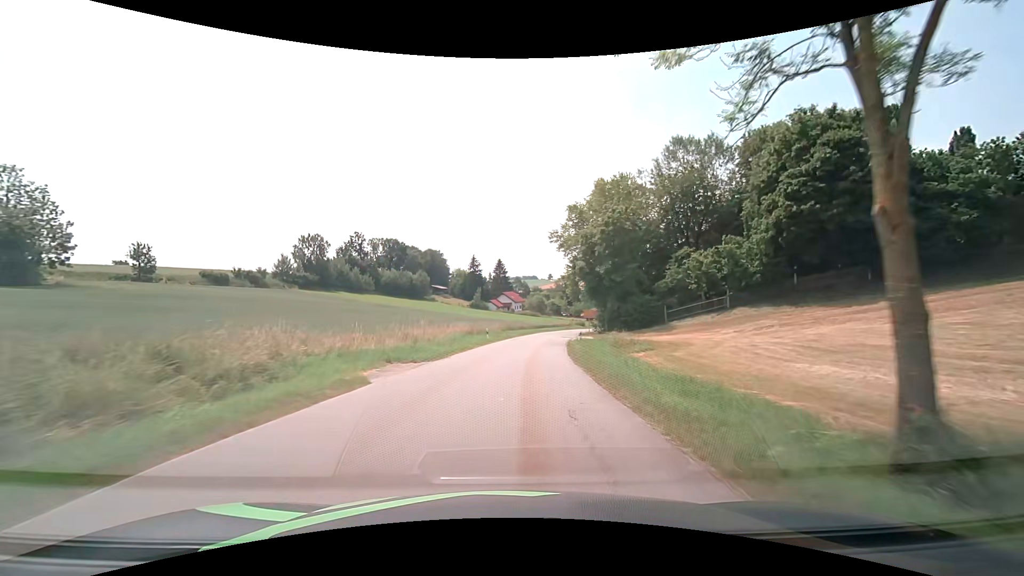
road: tertiary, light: Day
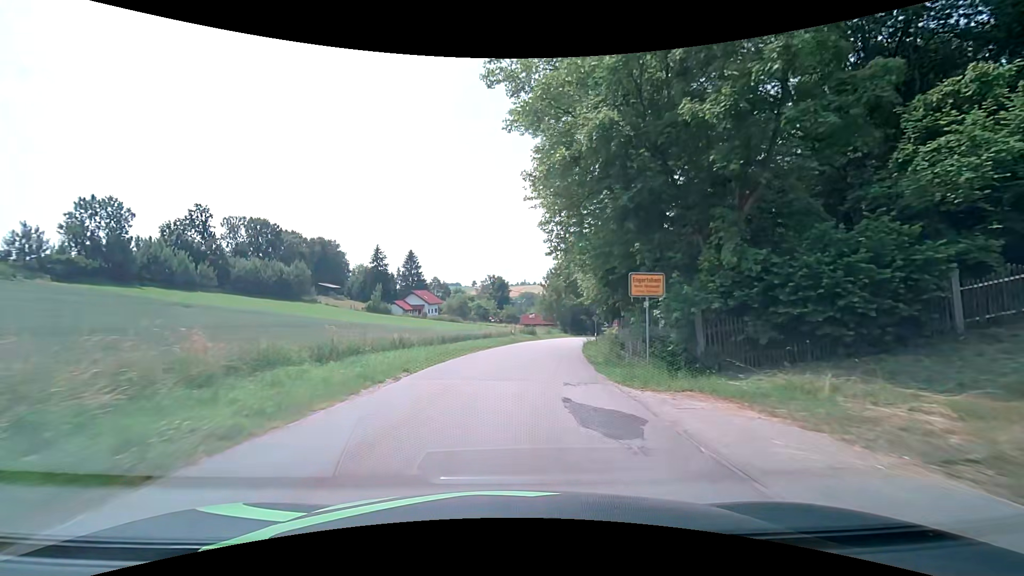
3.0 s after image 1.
(+3.2, +43.2) m; +9°
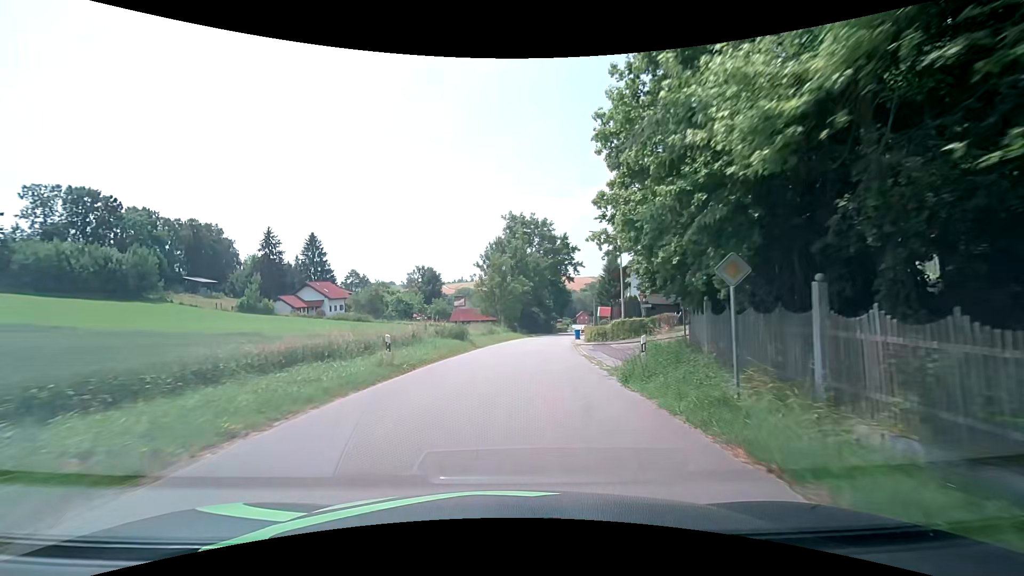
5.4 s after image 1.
(+2.0, +29.7) m; +8°
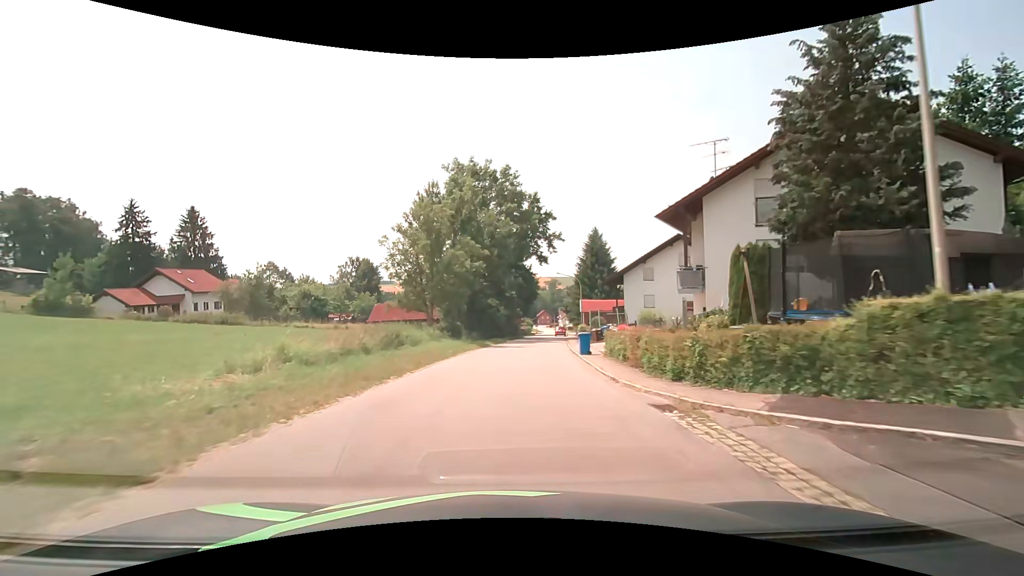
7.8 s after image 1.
(+1.2, +28.9) m; +5°
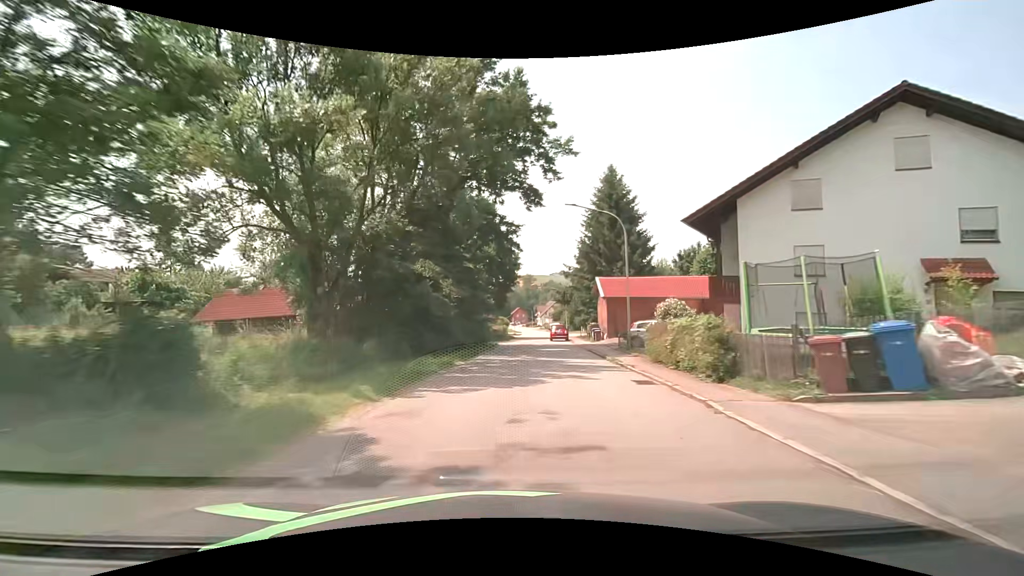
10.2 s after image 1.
(+0.9, +31.1) m; +3°
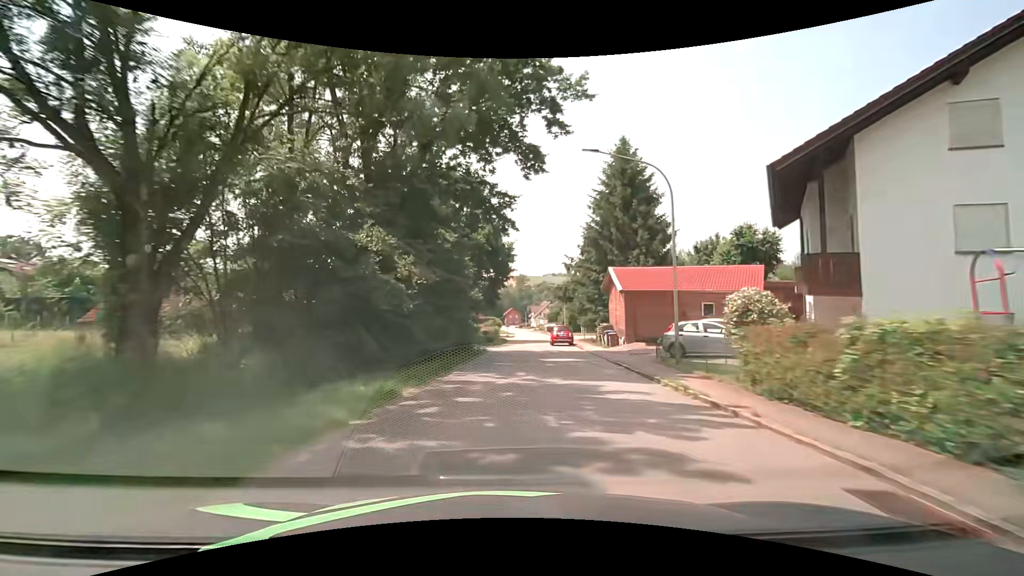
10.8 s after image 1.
(+0.1, +8.0) m; +1°
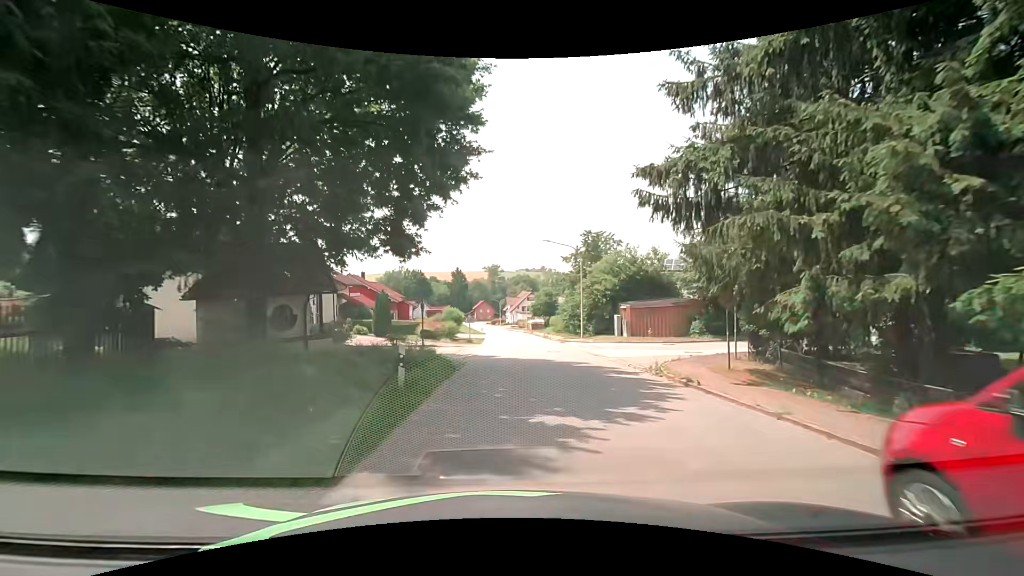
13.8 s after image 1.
(+0.6, +35.3) m; +3°
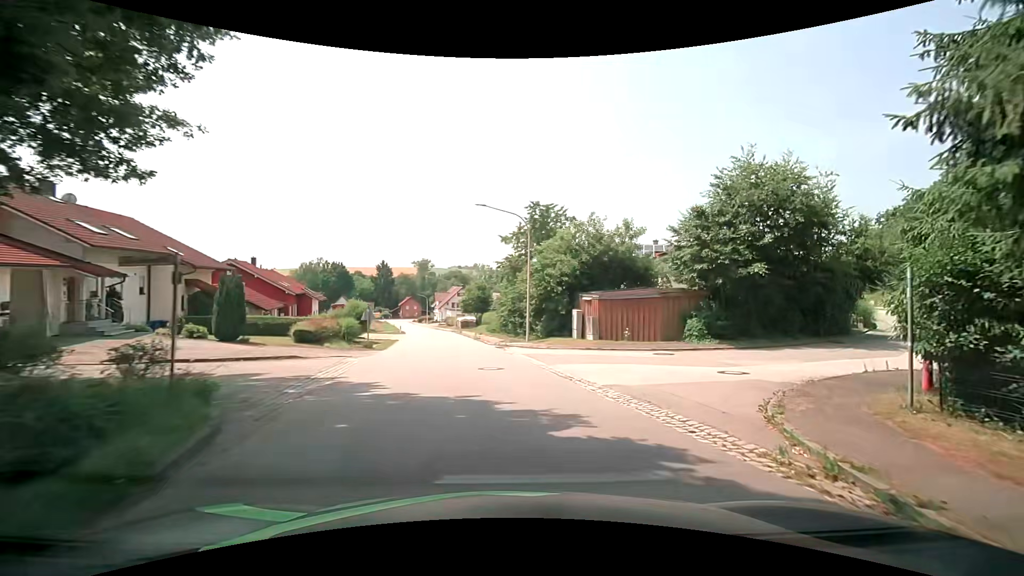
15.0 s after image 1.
(+0.5, +10.4) m; +7°
(+2, +10) (+9, +17) (+17, +22) (+25, +28) (+31, +36) (+36, +45) (+39, +55) (+41, +64) (+43, +74) (+45, +84) m
